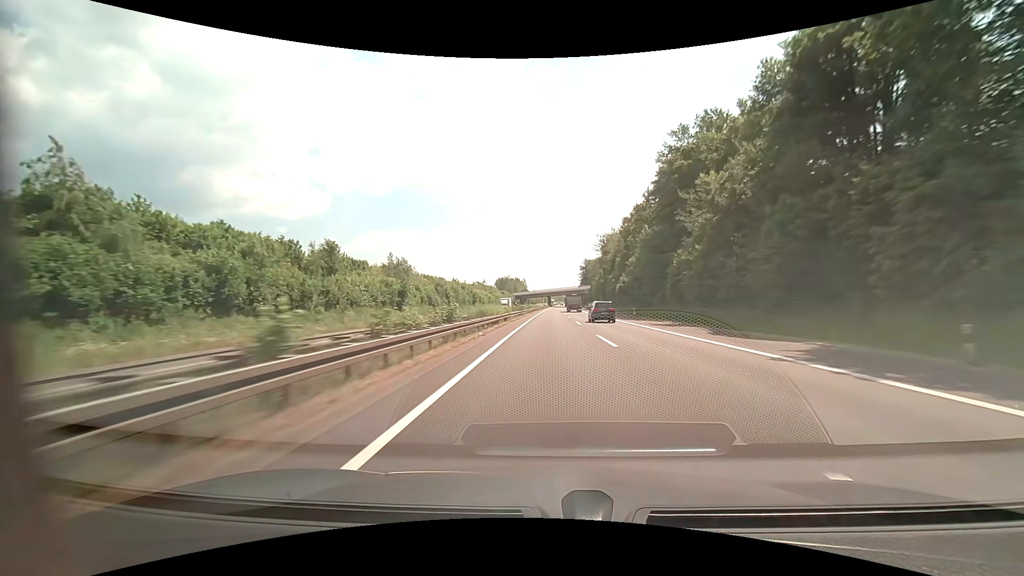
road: motorway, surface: asphalt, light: Day
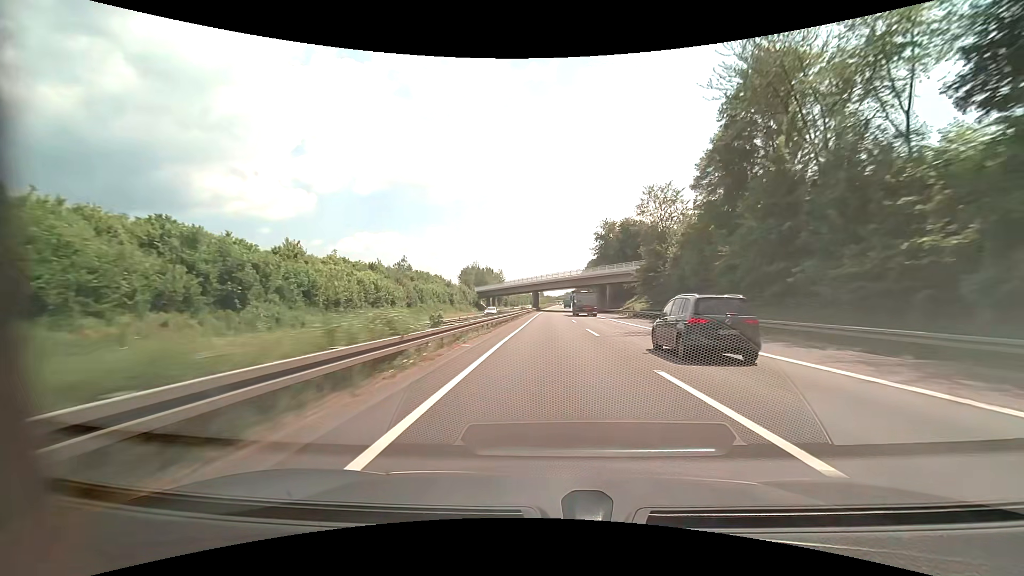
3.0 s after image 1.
(+1.0, +103.0) m; +1°
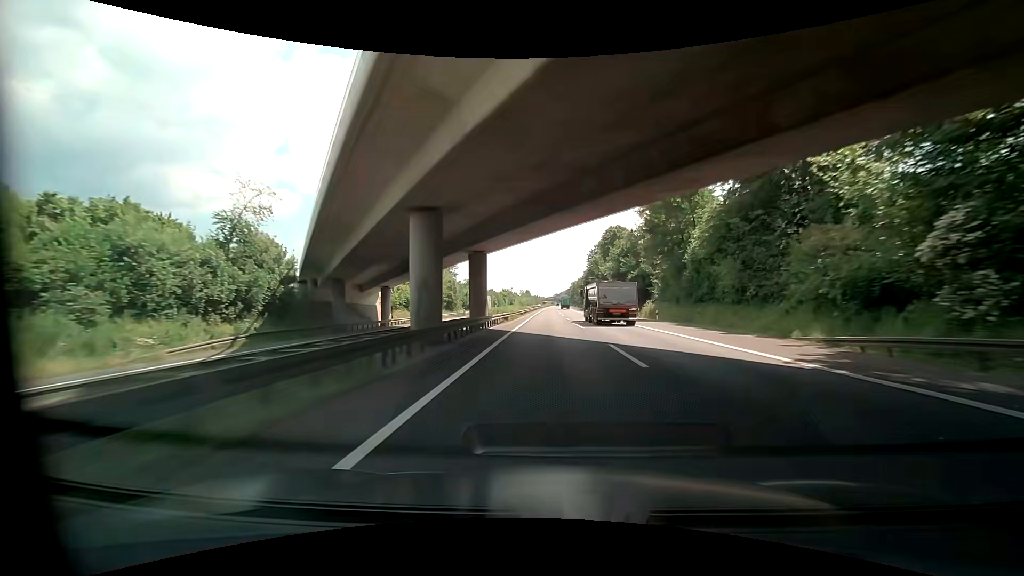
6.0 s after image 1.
(+1.2, +102.6) m; +1°
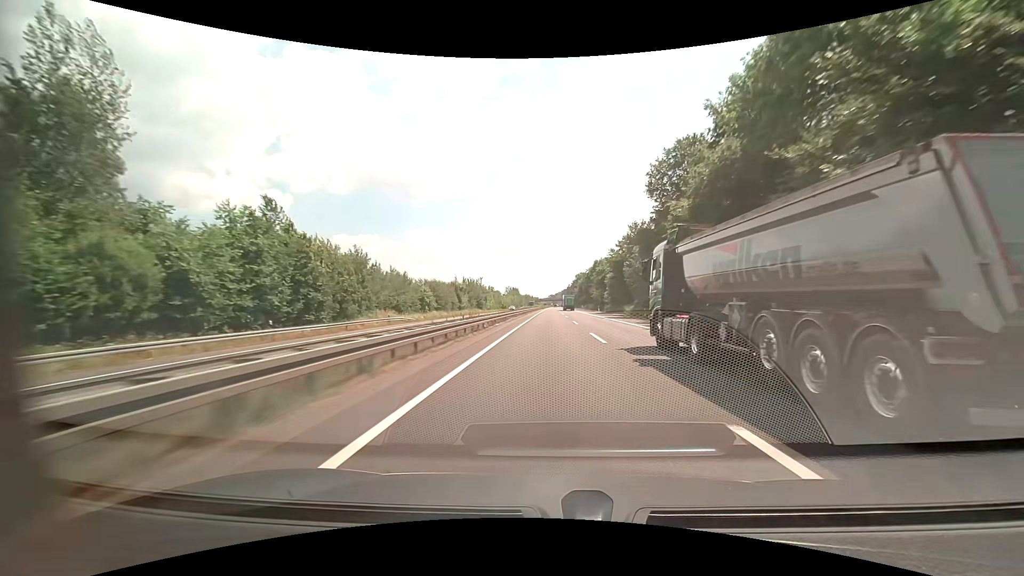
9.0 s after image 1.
(+0.6, +102.5) m; +1°
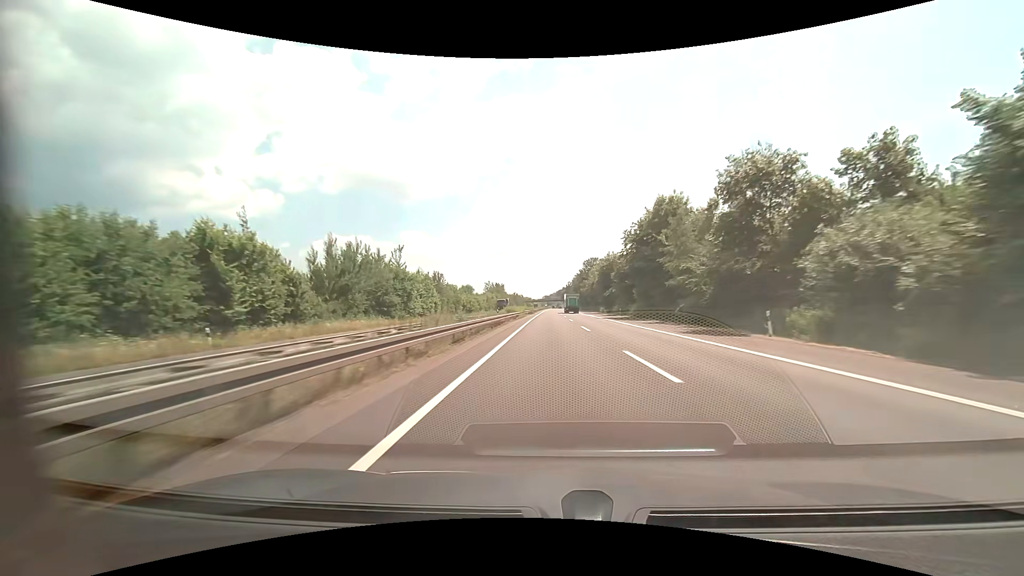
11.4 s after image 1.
(+0.4, +81.8) m; +1°
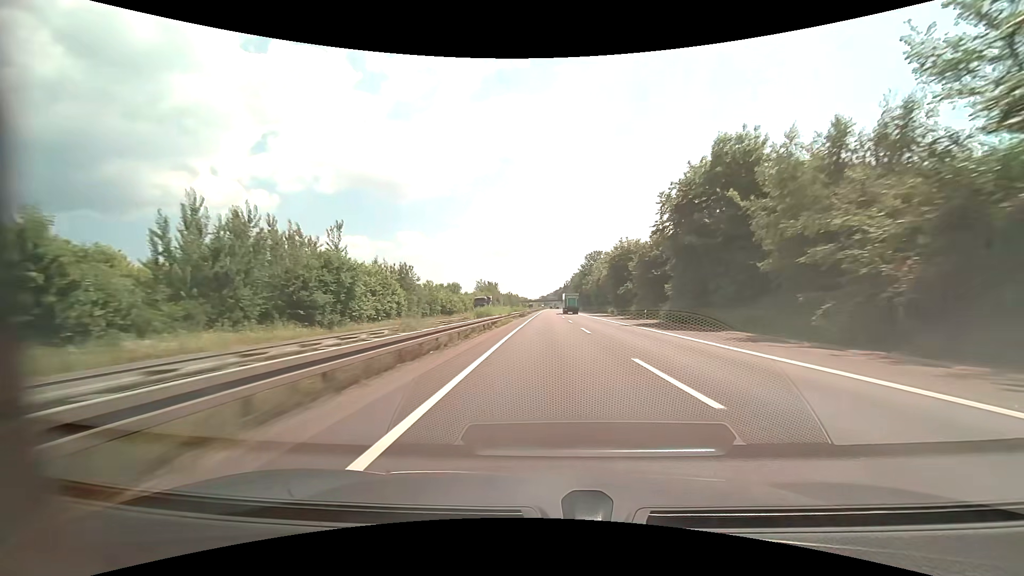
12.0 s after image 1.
(+0.1, +20.4) m; 0°
